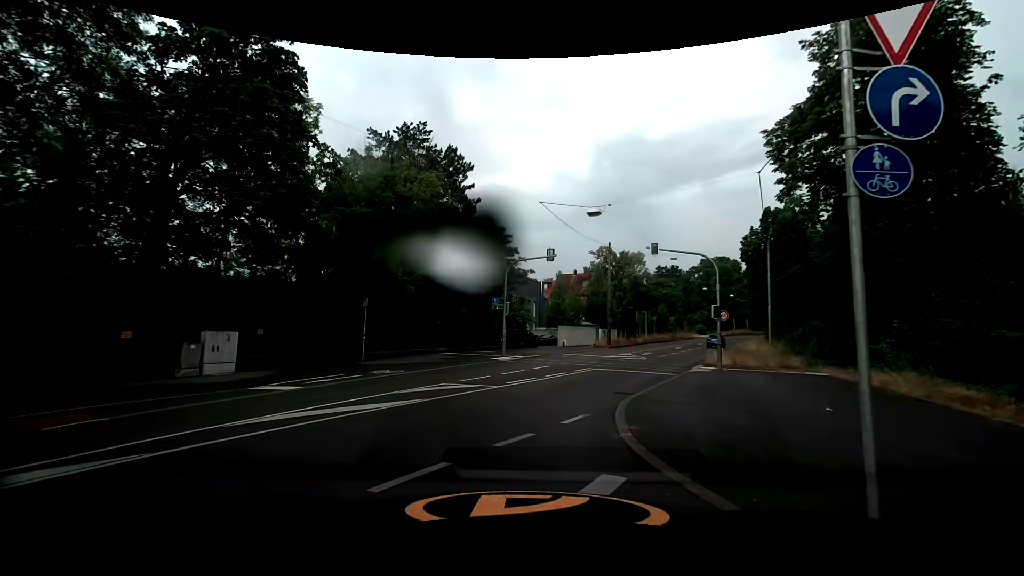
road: secondary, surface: asphalt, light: Day
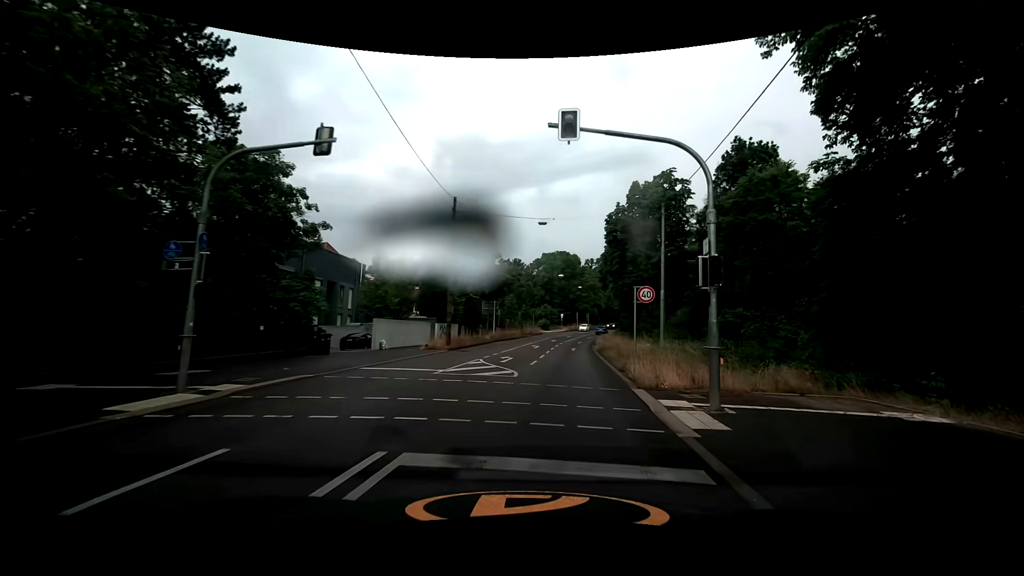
(+1.3, +16.5) m; +16°
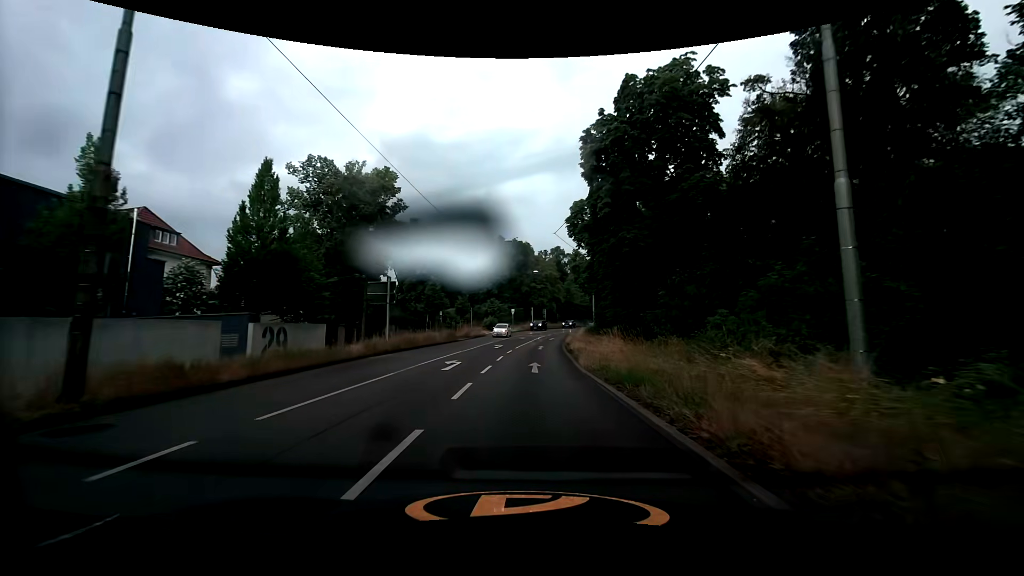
(+1.9, +23.9) m; +6°
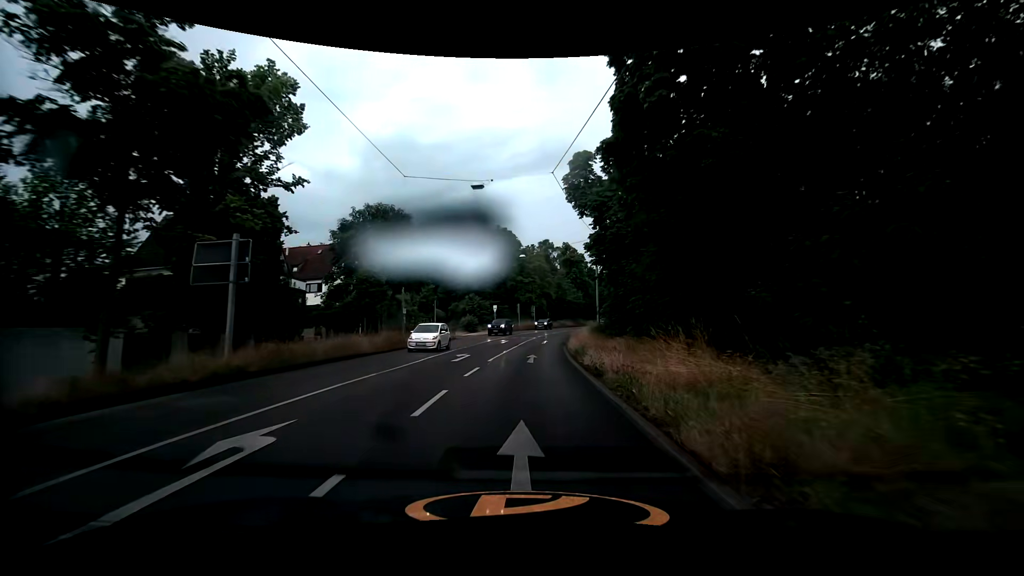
(+0.2, +14.5) m; +2°
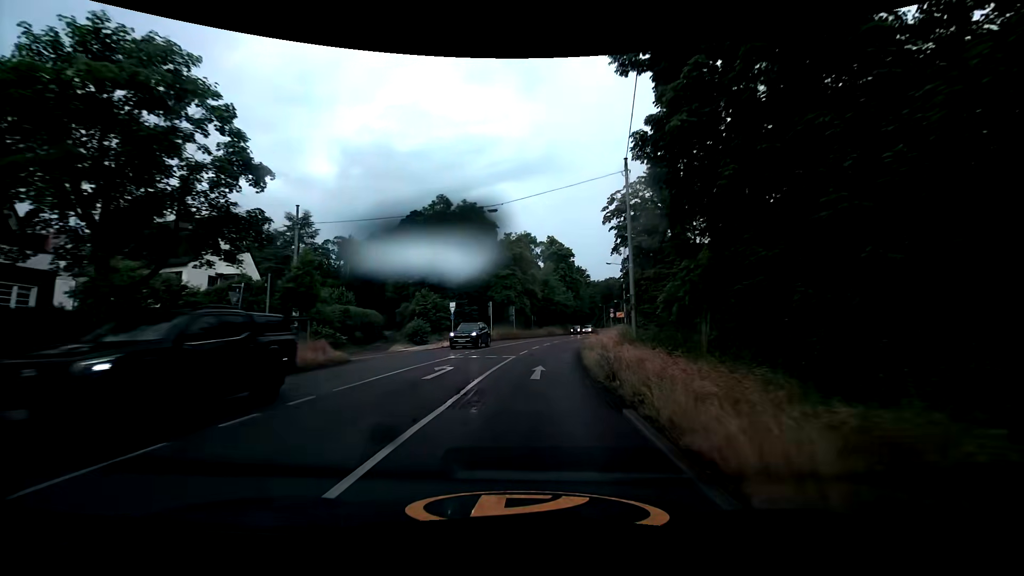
(+0.3, +23.0) m; +1°
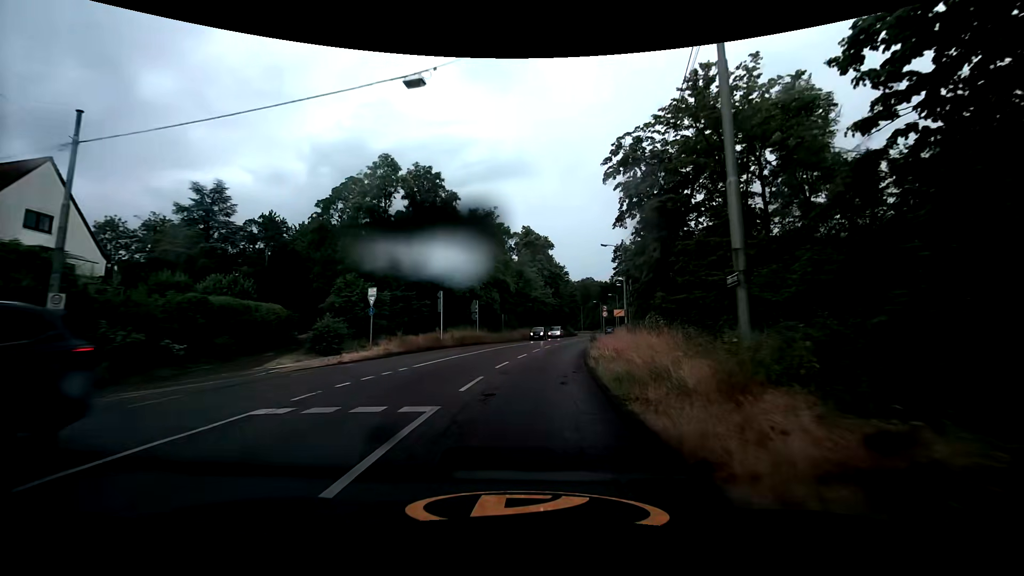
(+0.6, +15.4) m; +4°
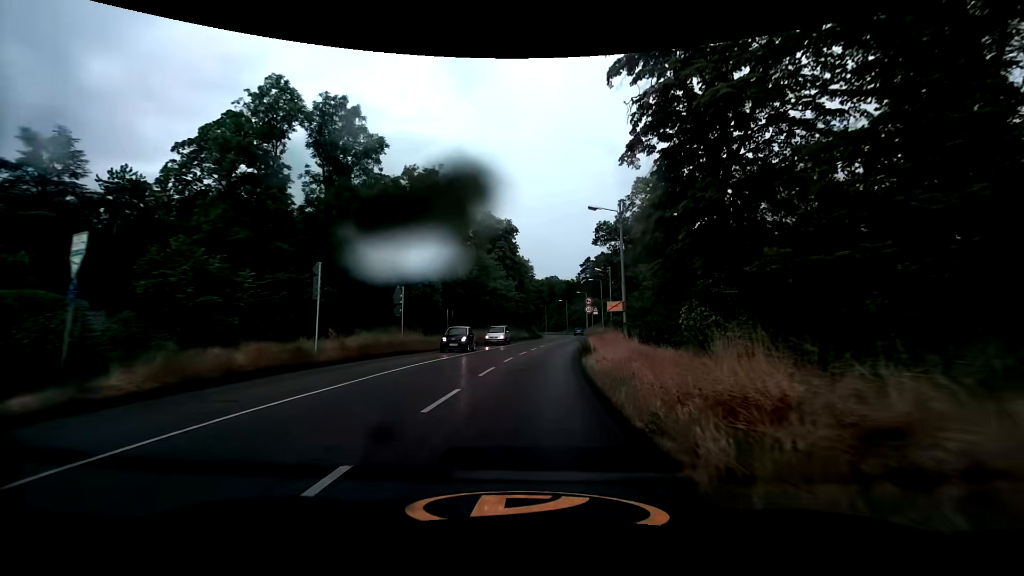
(+0.4, +14.9) m; +4°
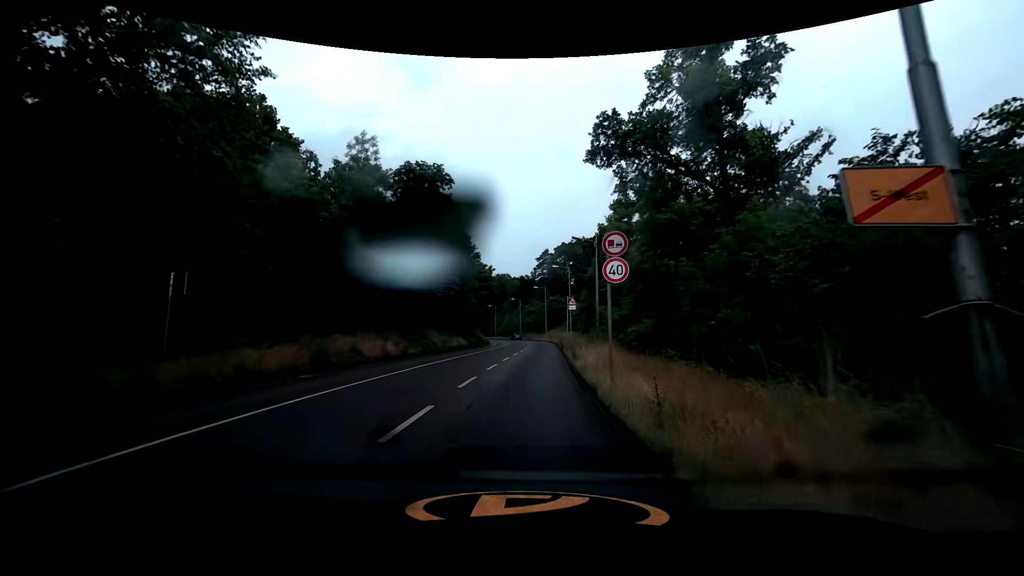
(+1.2, +25.9) m; +5°
(0, +10) (+1, +20) (+1, +30) (+2, +40) (+2, +50) (+2, +60) (+3, +70) (+3, +80) (+2, +90) (+1, +100) m
